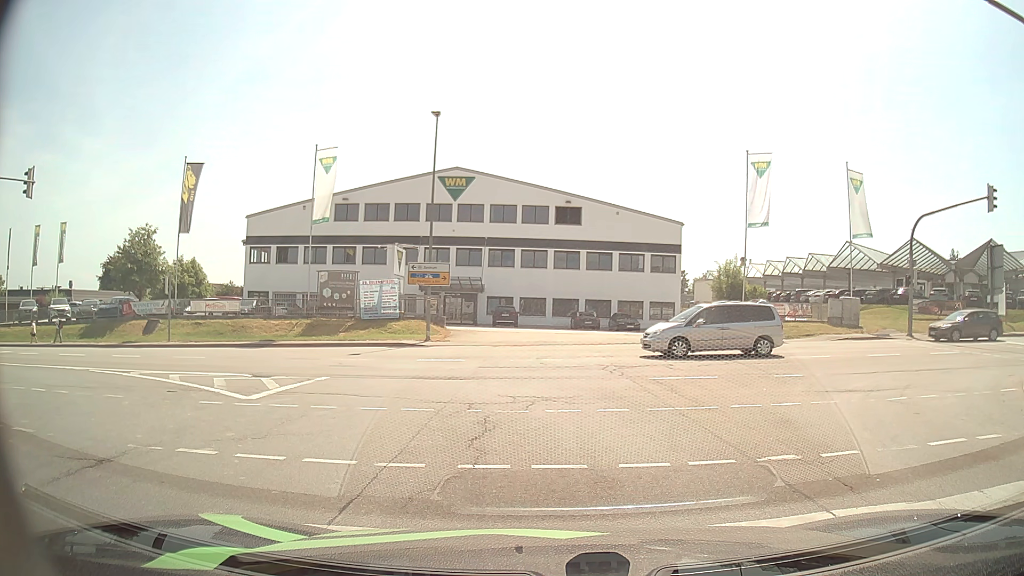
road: secondary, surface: asphalt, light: Day
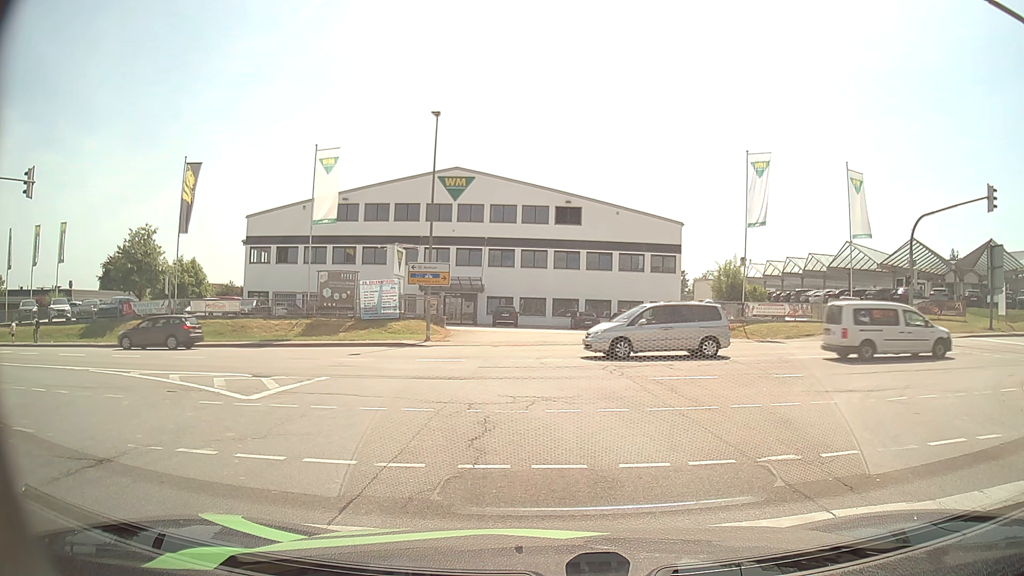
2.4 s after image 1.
(0.0, 0.0) m; 0°
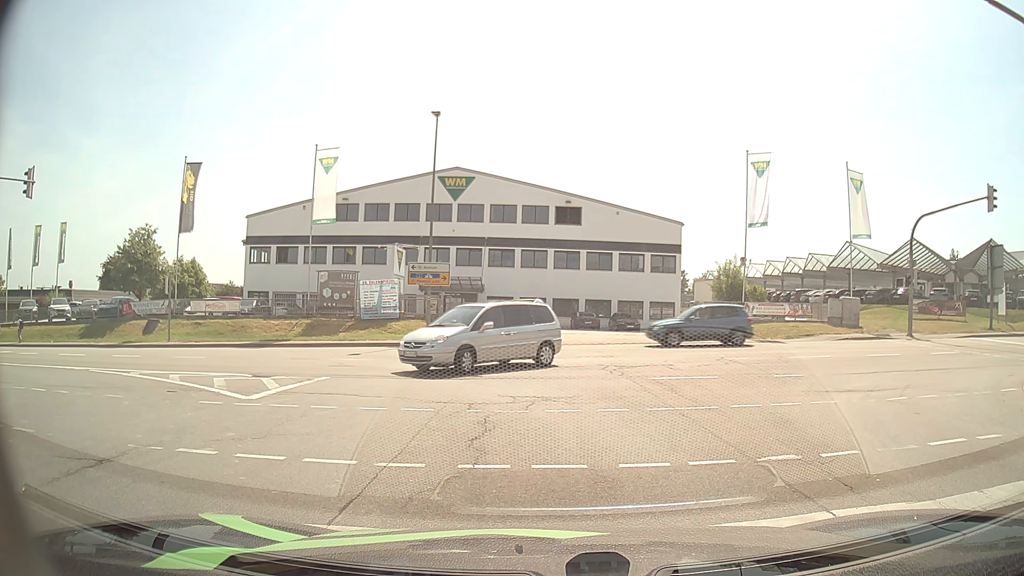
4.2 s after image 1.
(0.0, 0.0) m; 0°
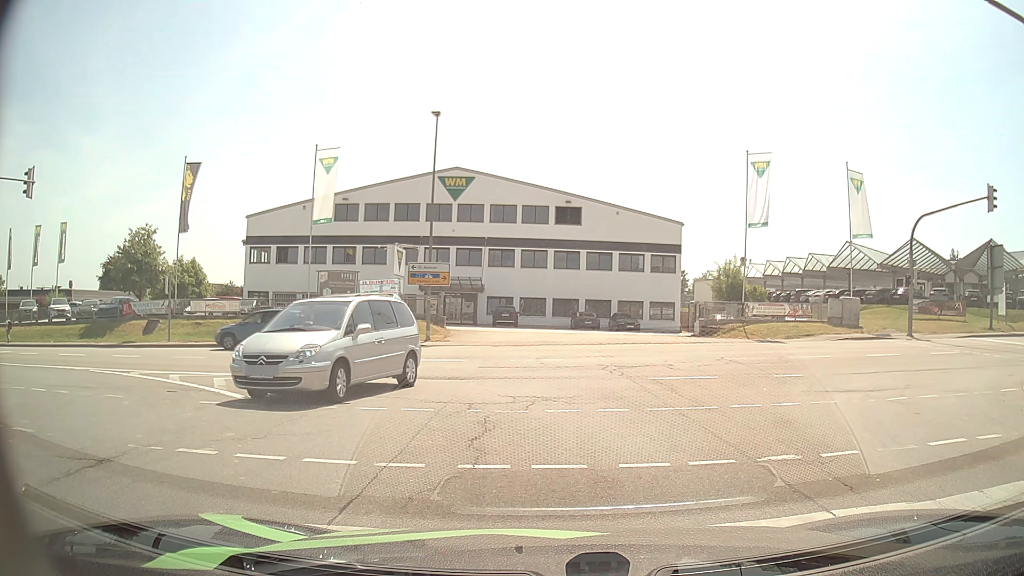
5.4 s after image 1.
(0.0, 0.0) m; 0°
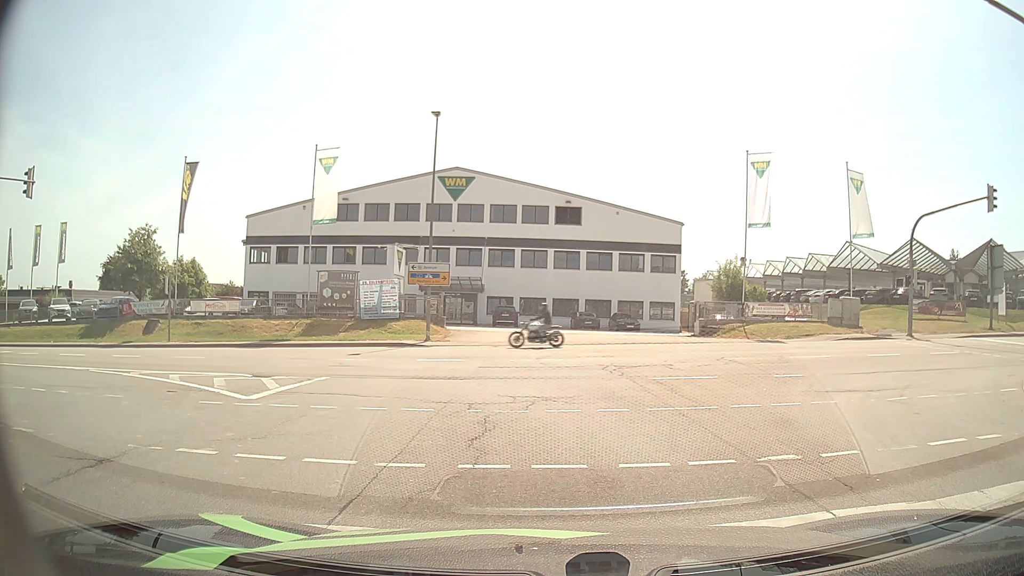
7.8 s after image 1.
(0.0, 0.0) m; 0°
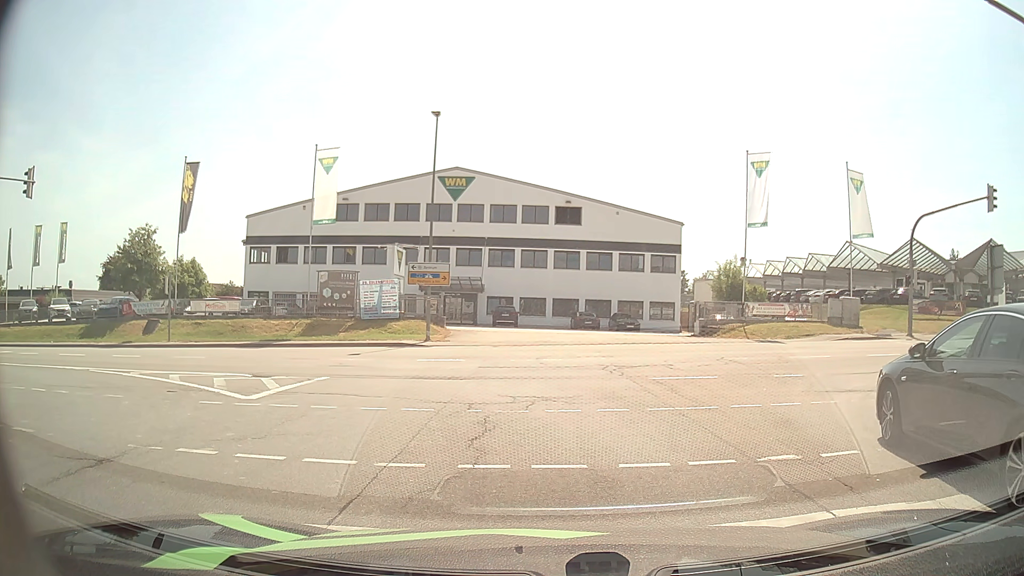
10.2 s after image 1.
(0.0, 0.0) m; 0°
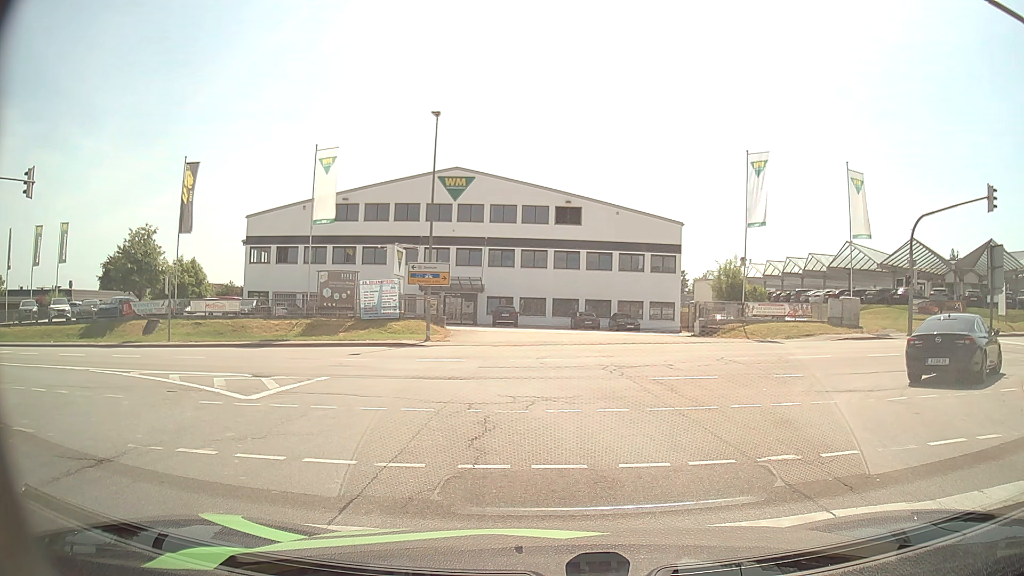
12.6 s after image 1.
(0.0, 0.0) m; 0°
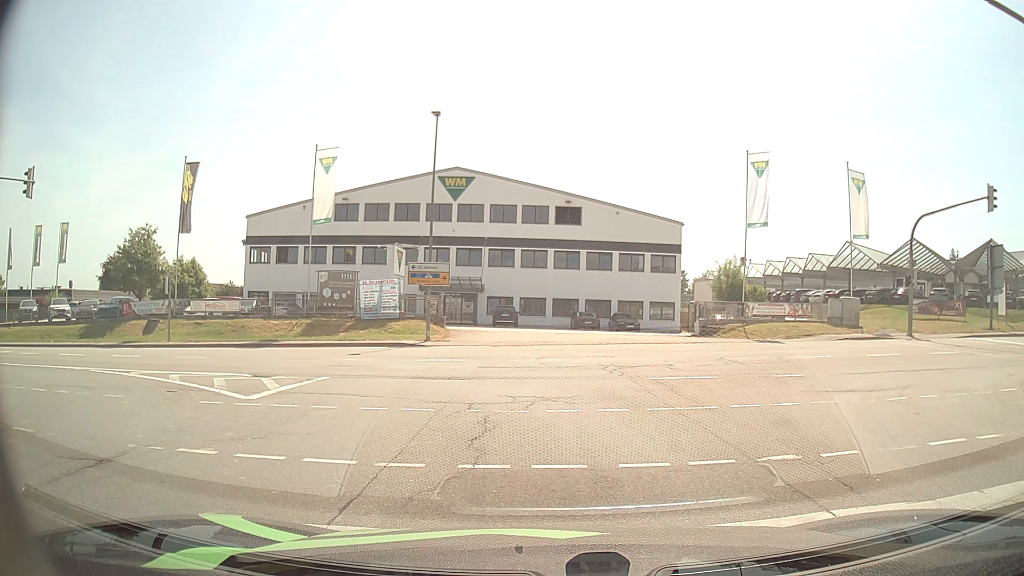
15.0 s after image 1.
(0.0, 0.0) m; 0°
(-1, +10) (-4, +19) (-12, +25) (-22, +28) (-32, +29) (-42, +29) (-52, +28) (-62, +28) (-72, +28) (-82, +28) m
